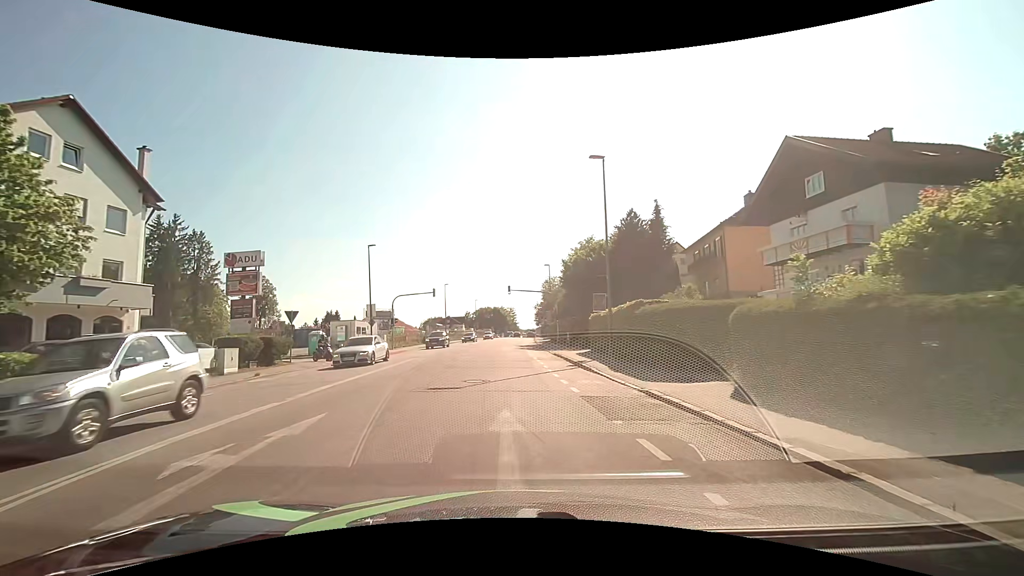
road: tertiary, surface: asphalt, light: Day
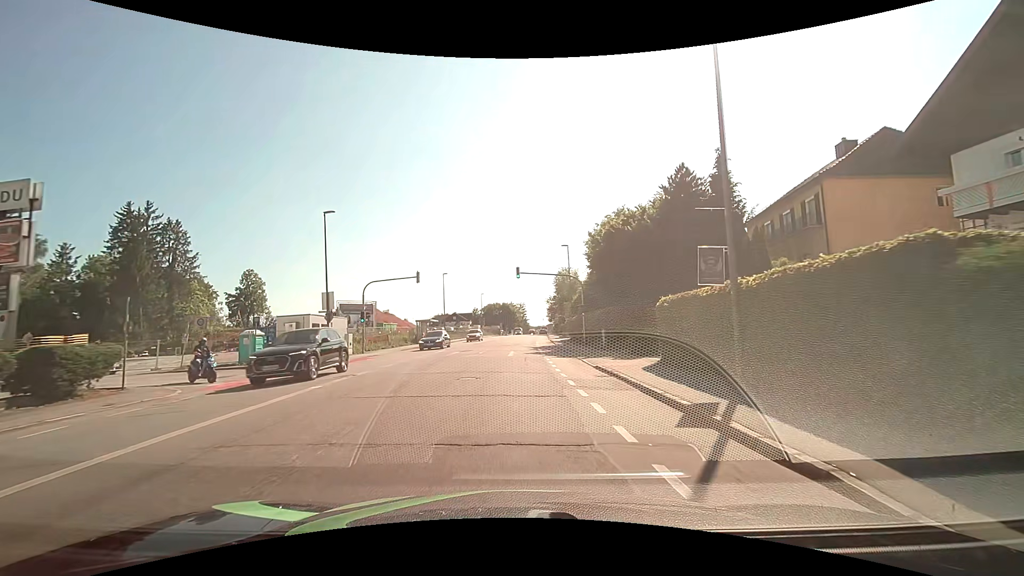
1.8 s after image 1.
(-0.1, +13.4) m; -1°
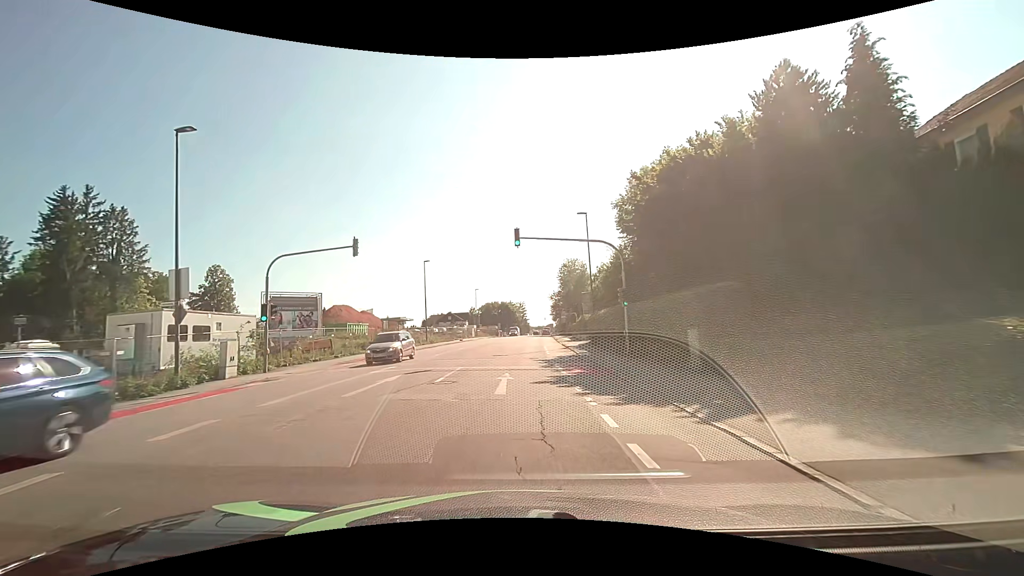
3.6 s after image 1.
(0.0, +15.3) m; 0°
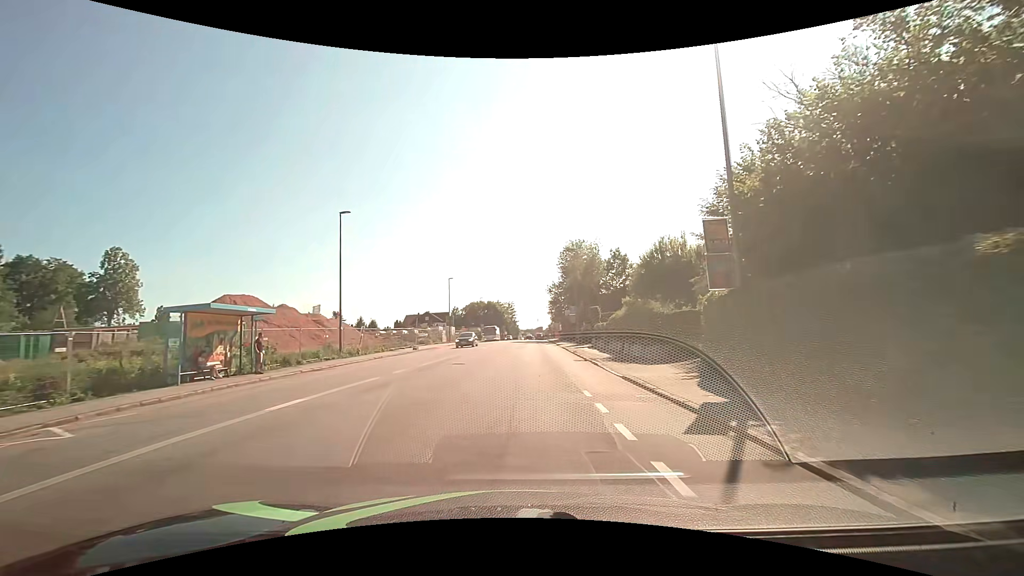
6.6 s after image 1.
(0.0, +26.6) m; +1°
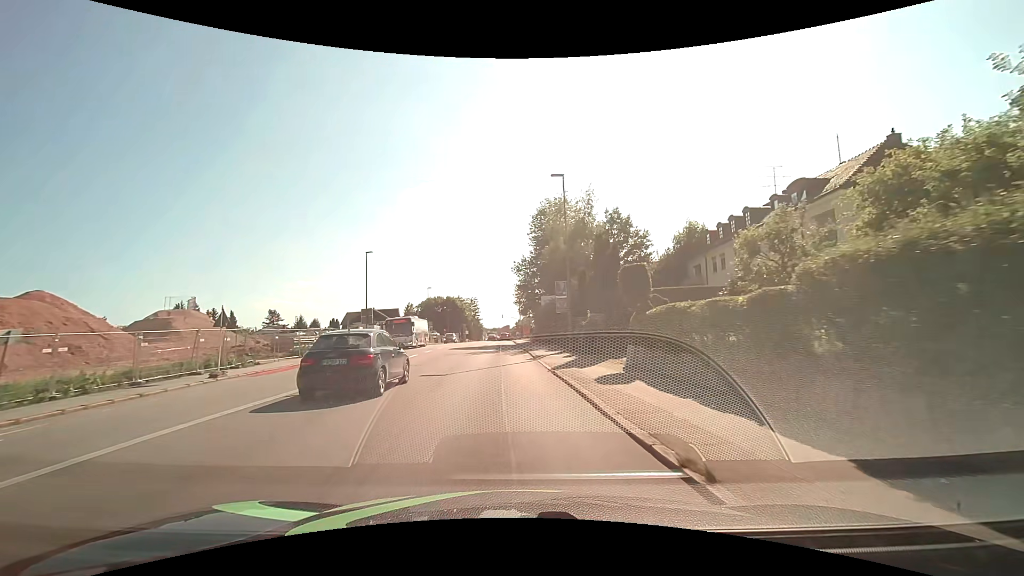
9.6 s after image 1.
(+1.5, +26.0) m; +4°
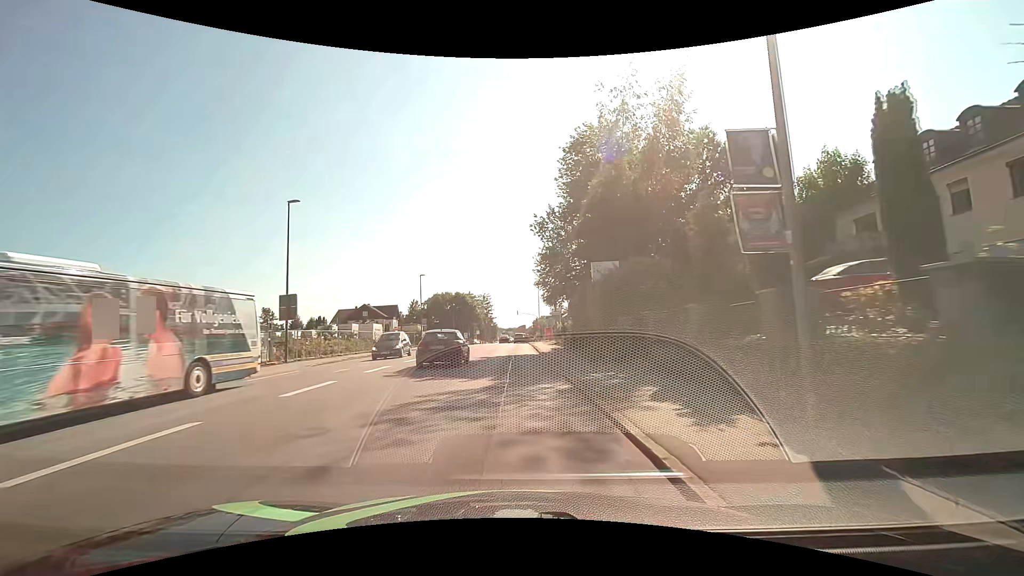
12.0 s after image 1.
(-0.6, +21.8) m; -3°
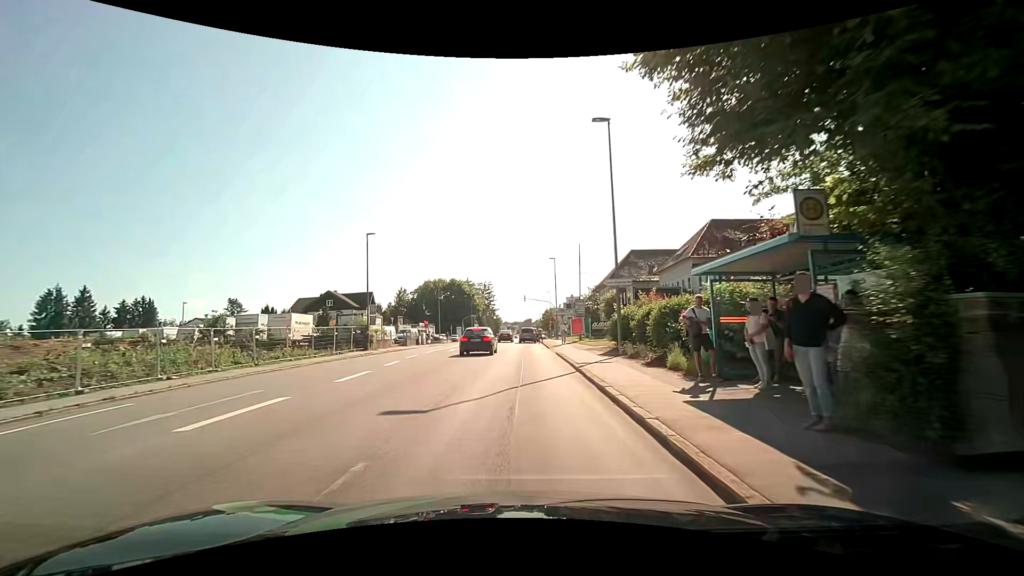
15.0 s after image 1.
(0.0, +27.8) m; 0°
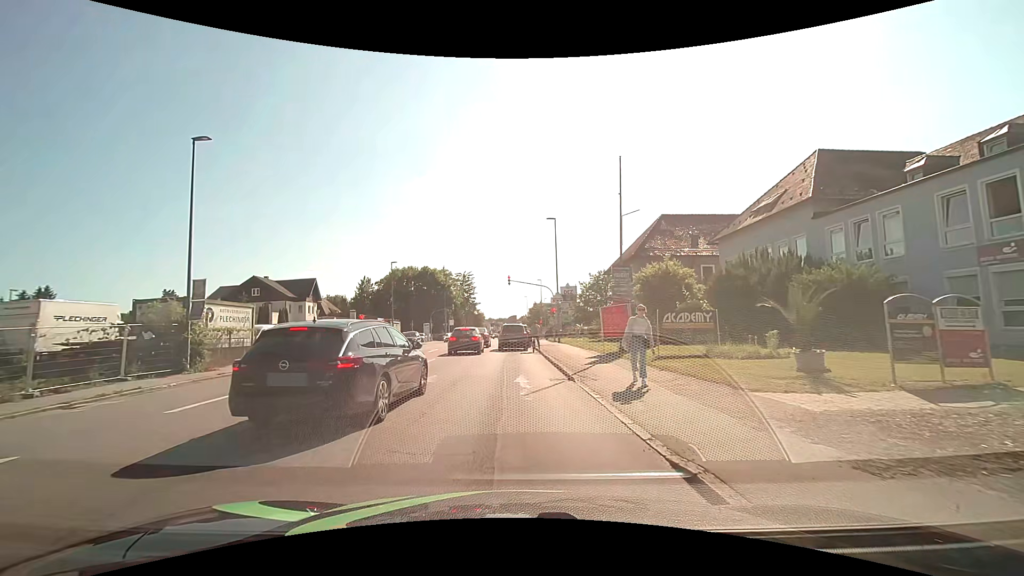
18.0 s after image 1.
(+0.2, +21.4) m; +2°
